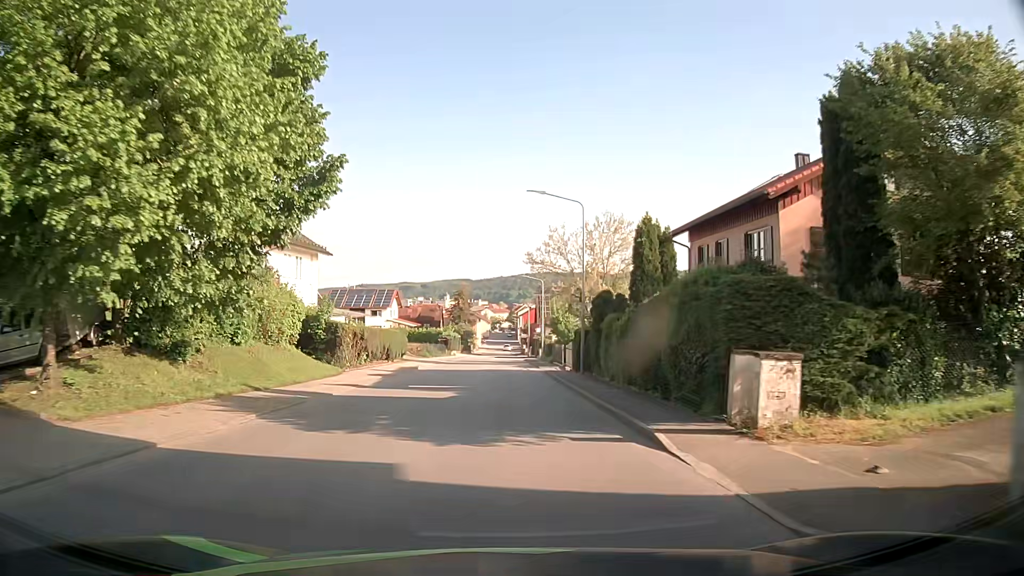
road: tertiary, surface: asphalt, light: Day
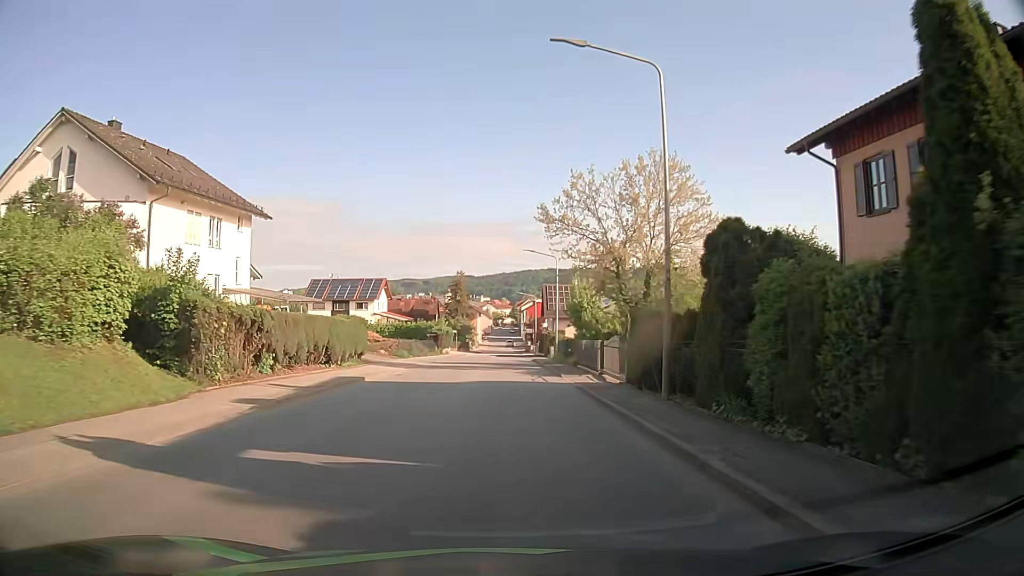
(+0.1, +14.6) m; 0°
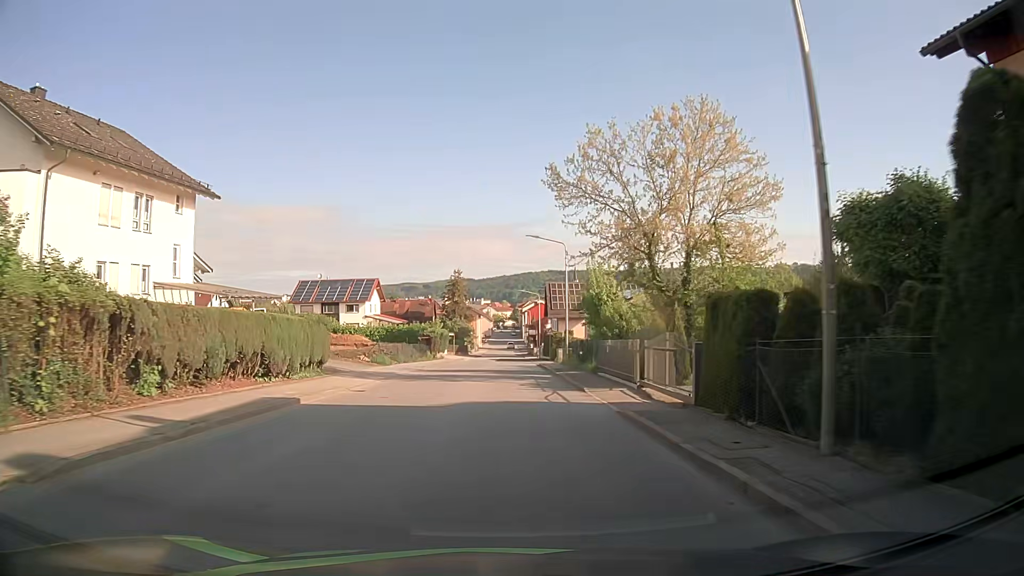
(0.0, +7.3) m; -1°
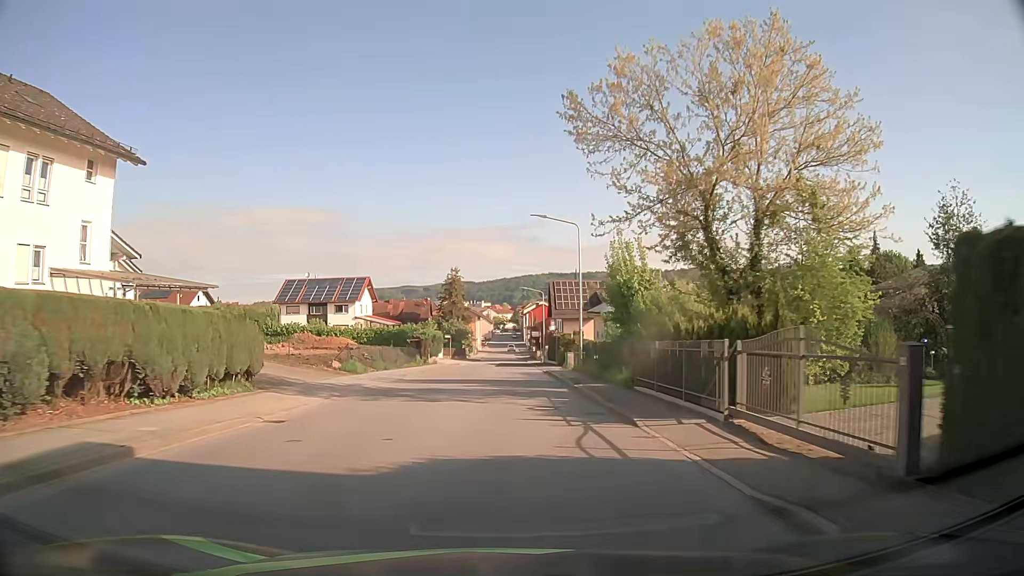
(0.0, +7.4) m; +1°
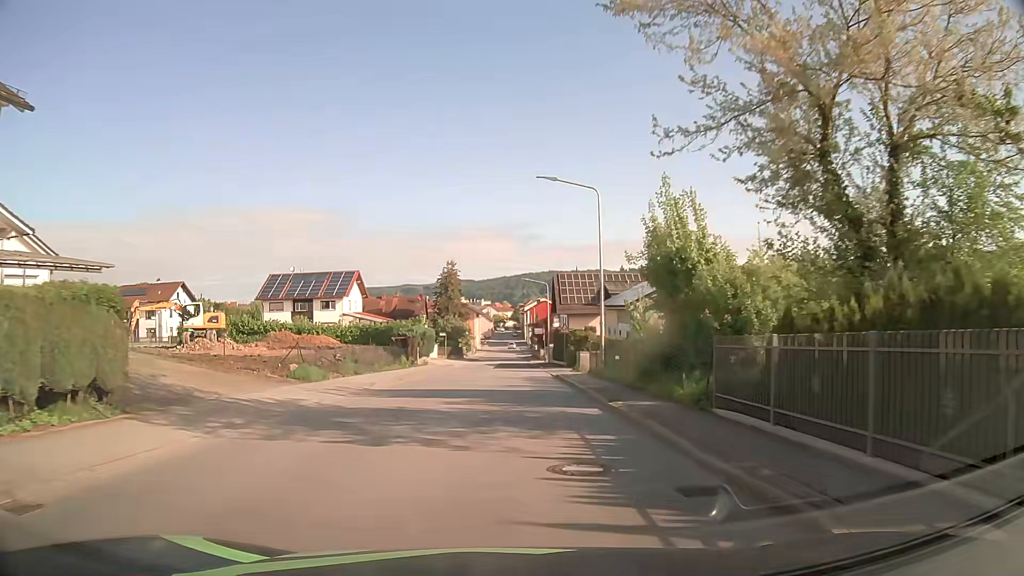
(0.0, +7.4) m; 0°
